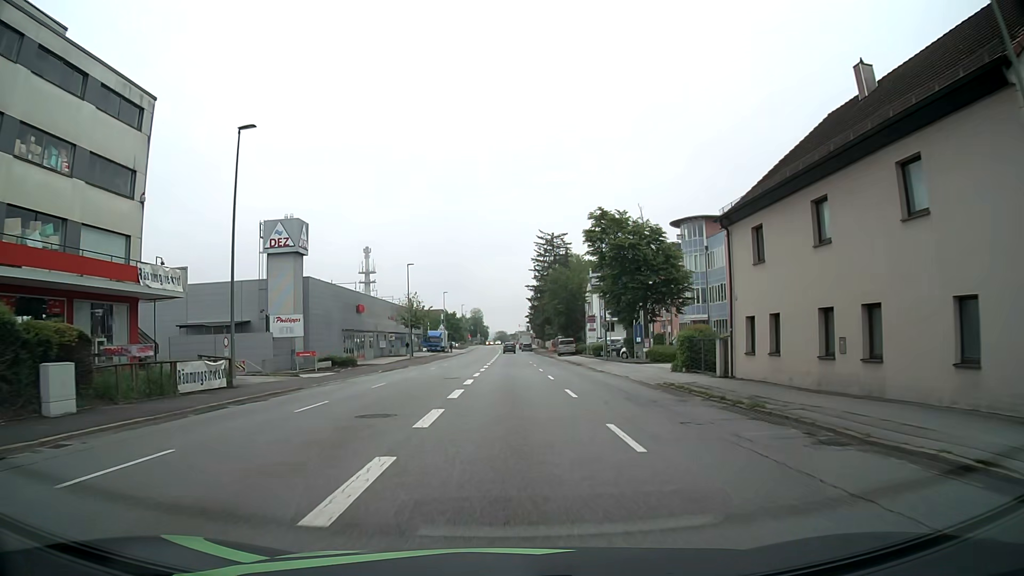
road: tertiary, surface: asphalt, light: Day
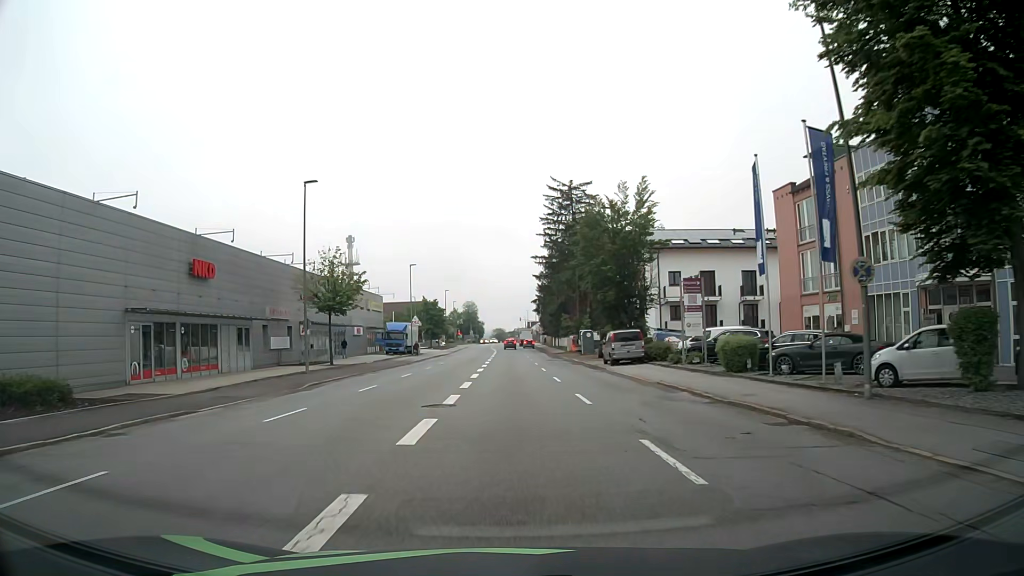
(0.0, +38.2) m; 0°
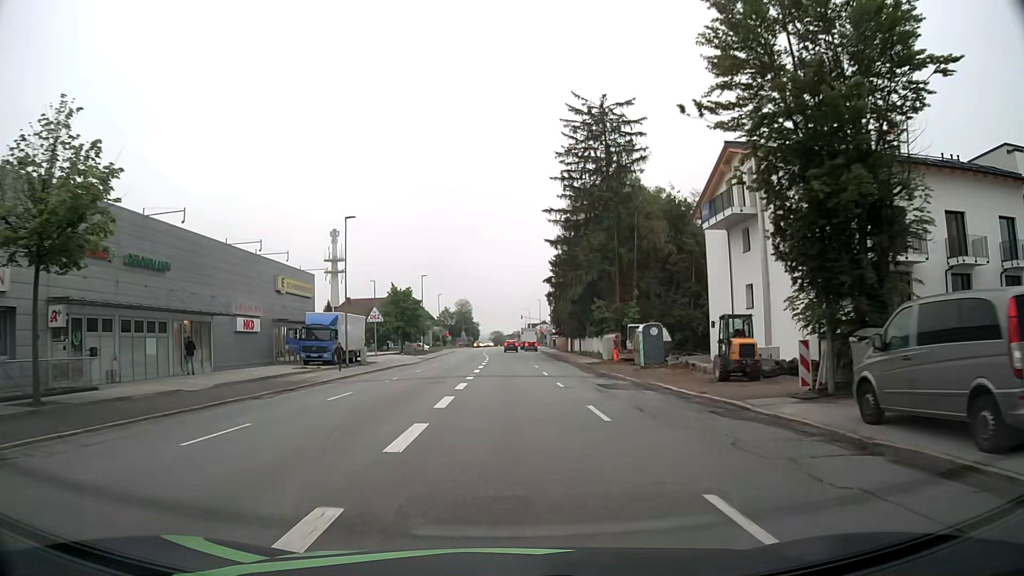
(0.0, +30.6) m; 0°
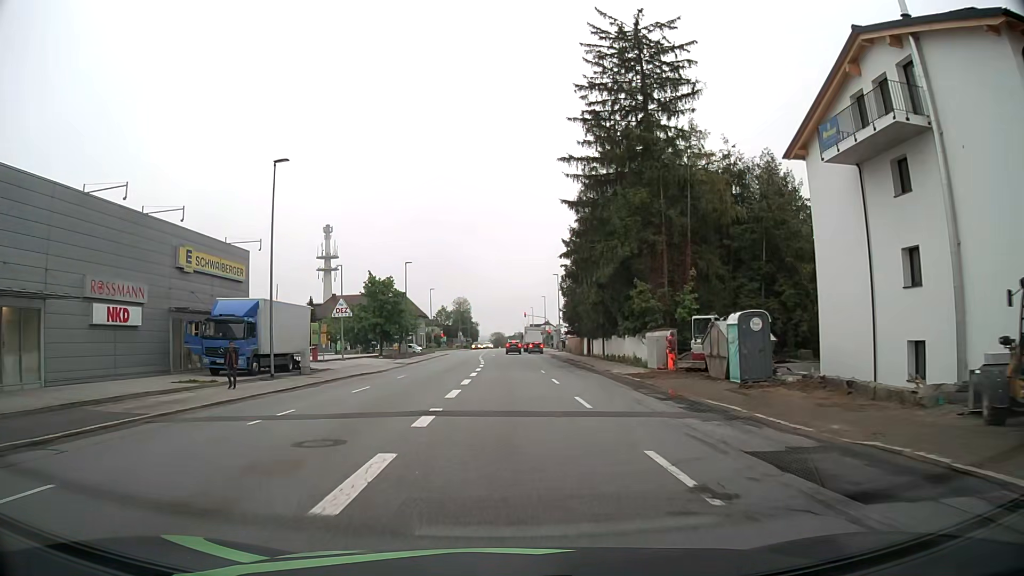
(-0.1, +15.2) m; 0°
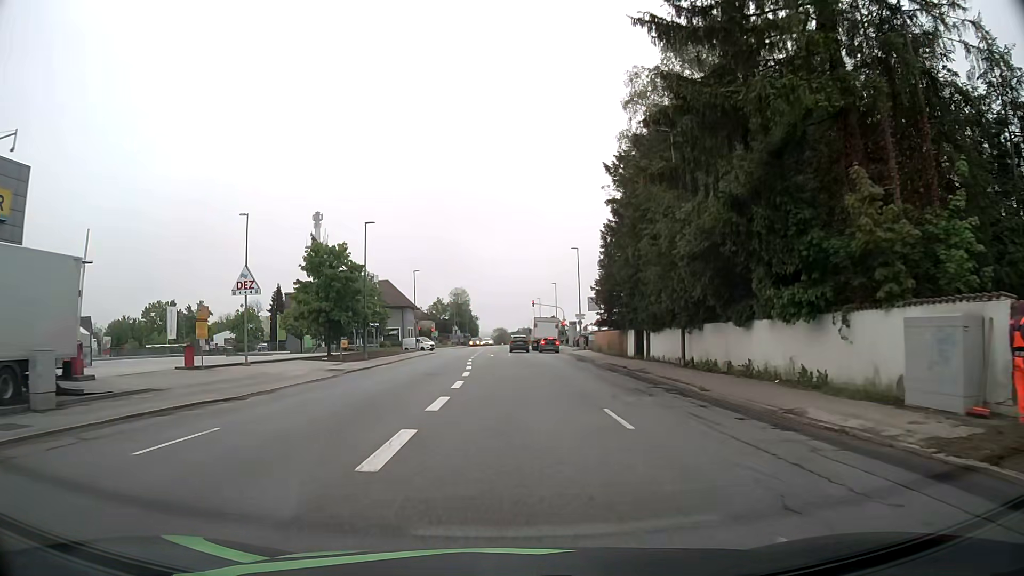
(-0.2, +22.3) m; 0°
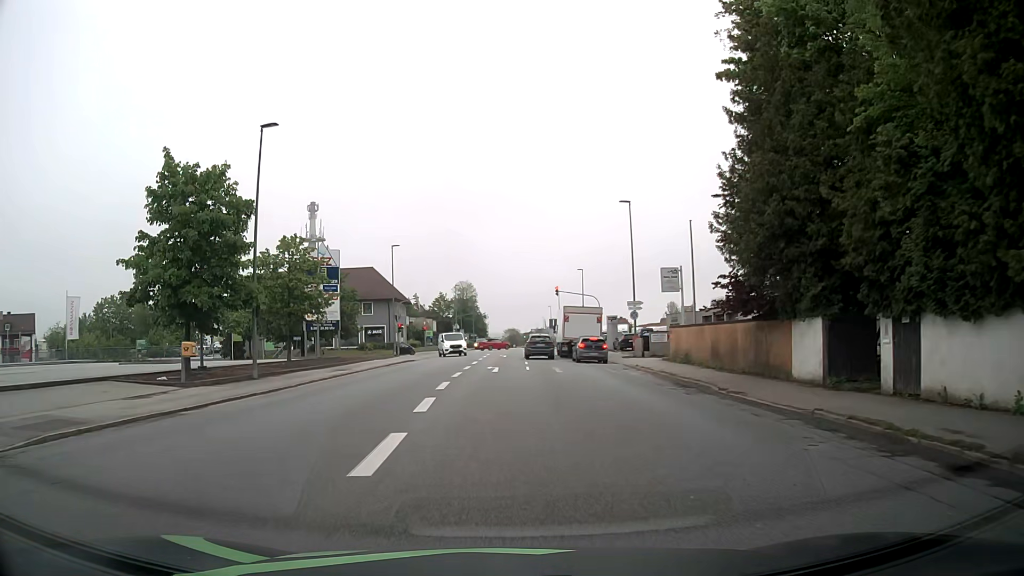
(-0.3, +23.9) m; -1°
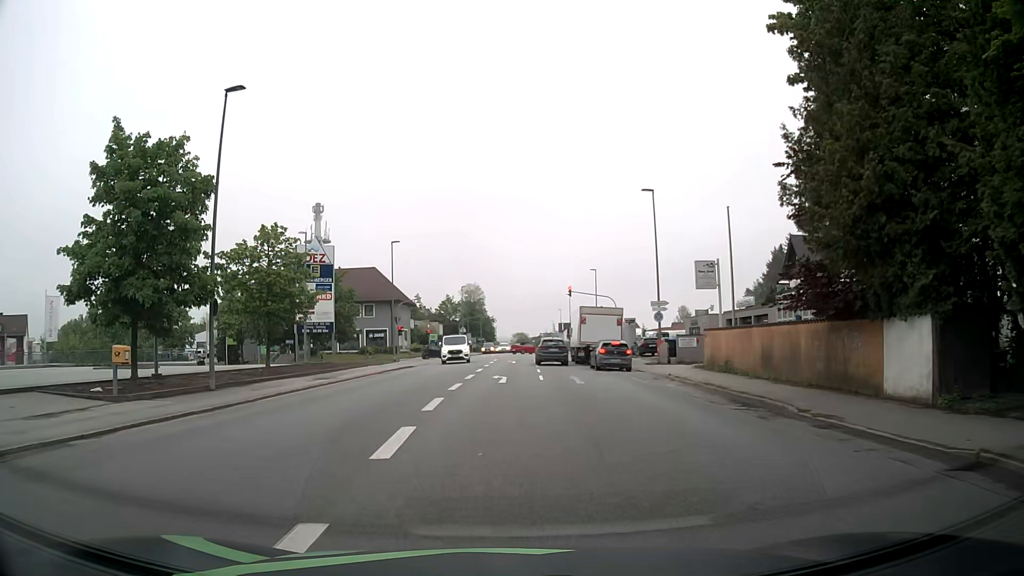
(0.0, +4.8) m; -1°
